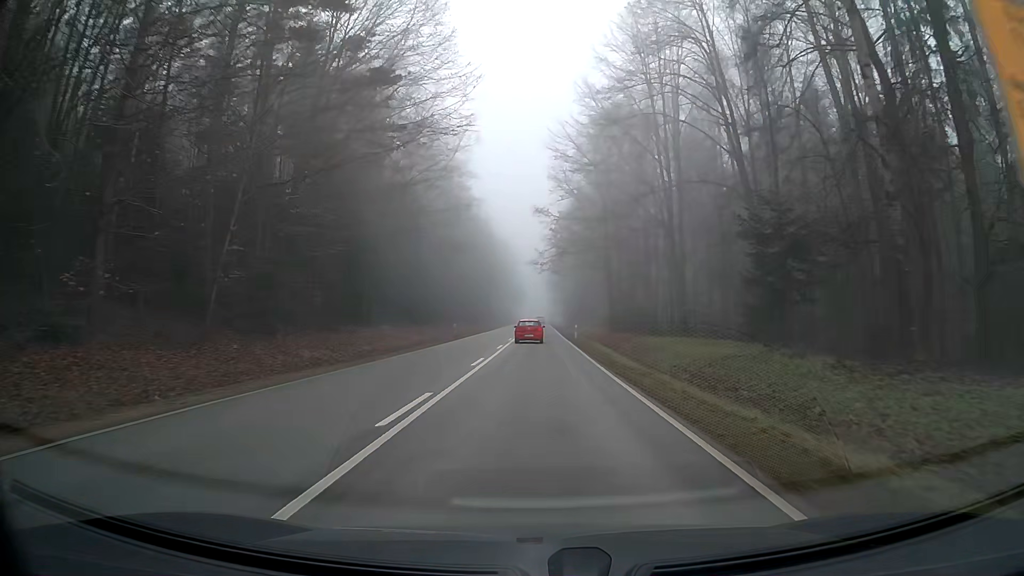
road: secondary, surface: asphalt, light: Day
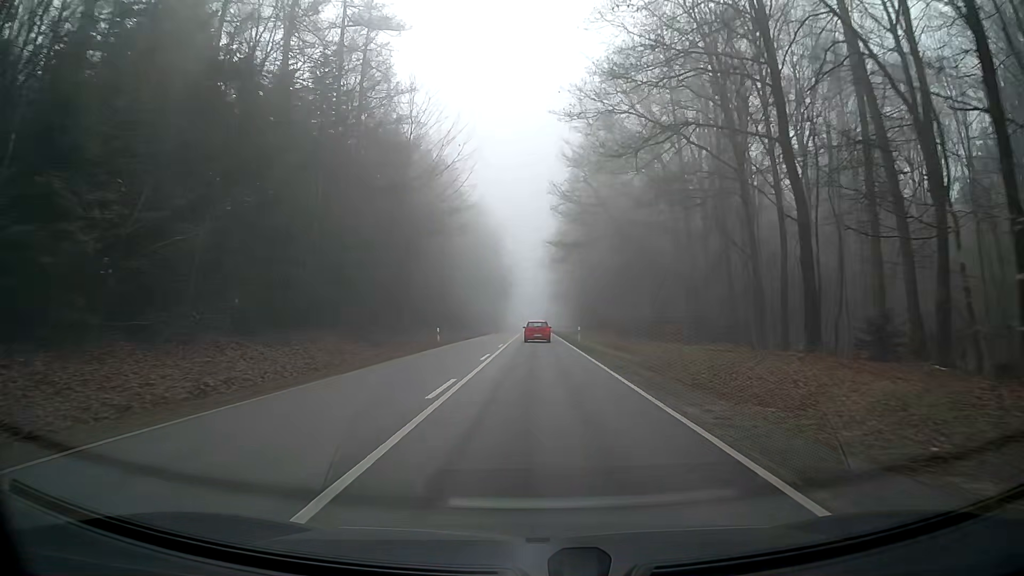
(+0.7, +57.0) m; +2°
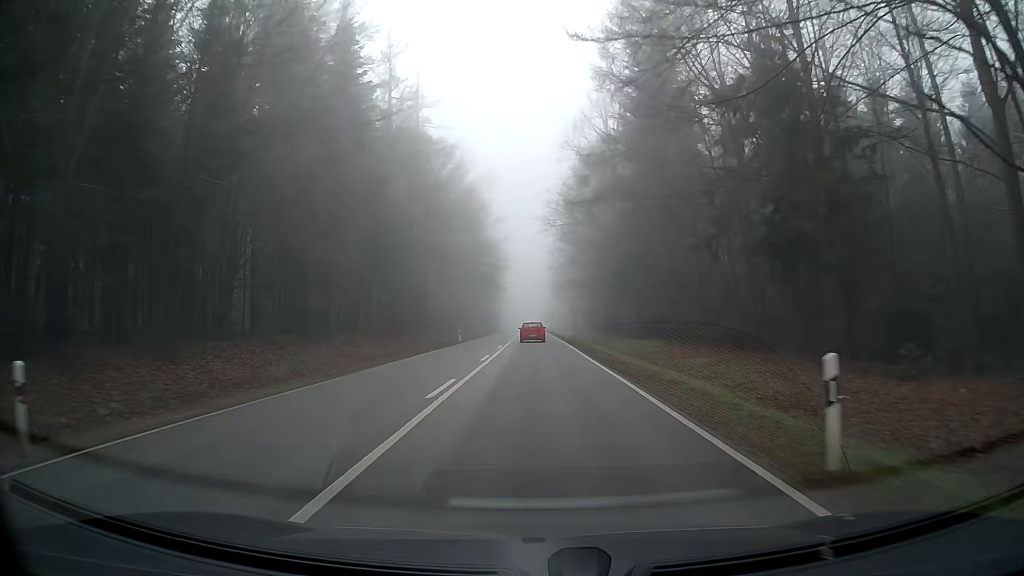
(-0.5, +35.8) m; -1°
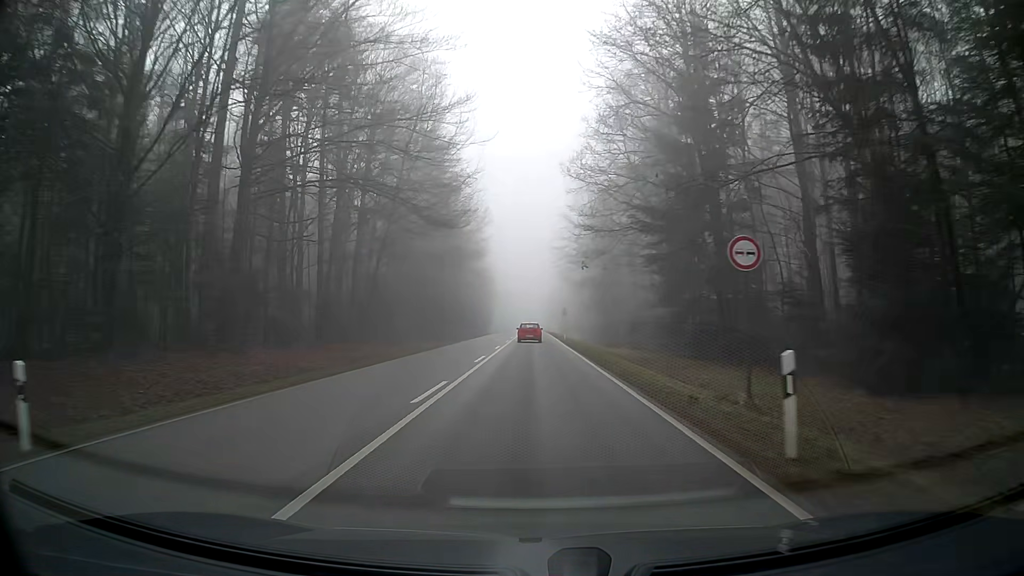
(-0.1, +48.7) m; 0°
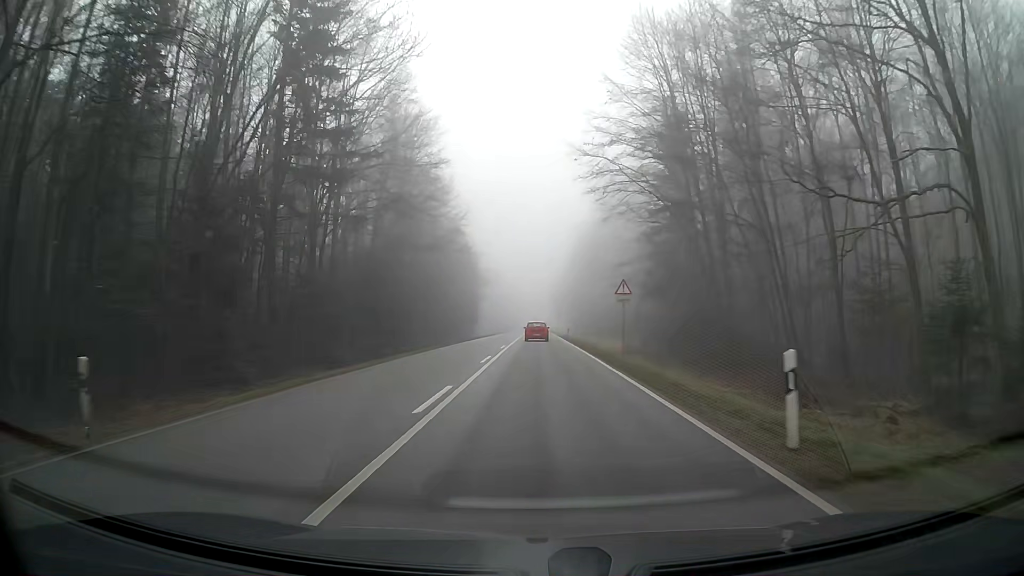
(-0.2, +49.4) m; -1°
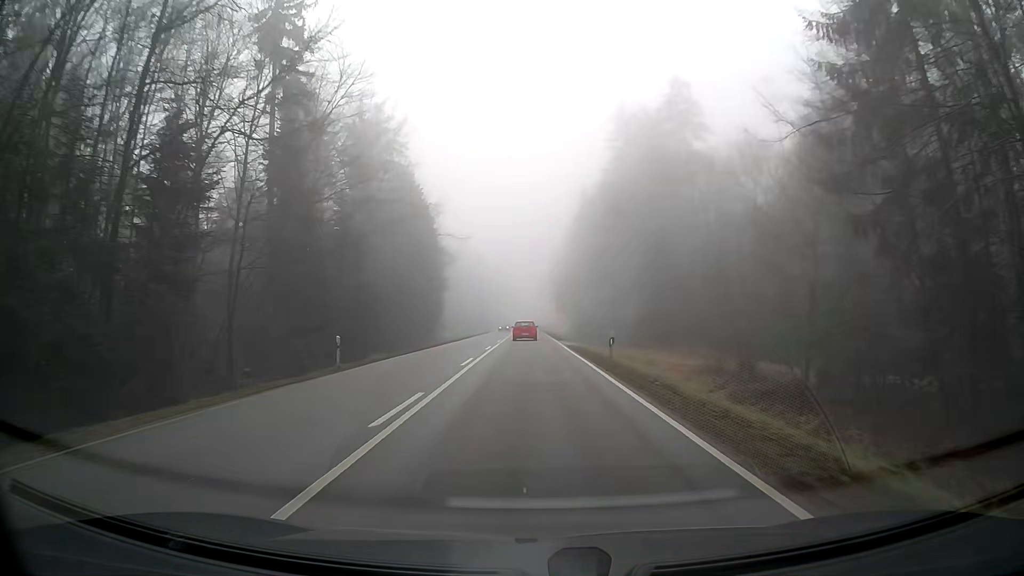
(+0.2, +37.3) m; +1°
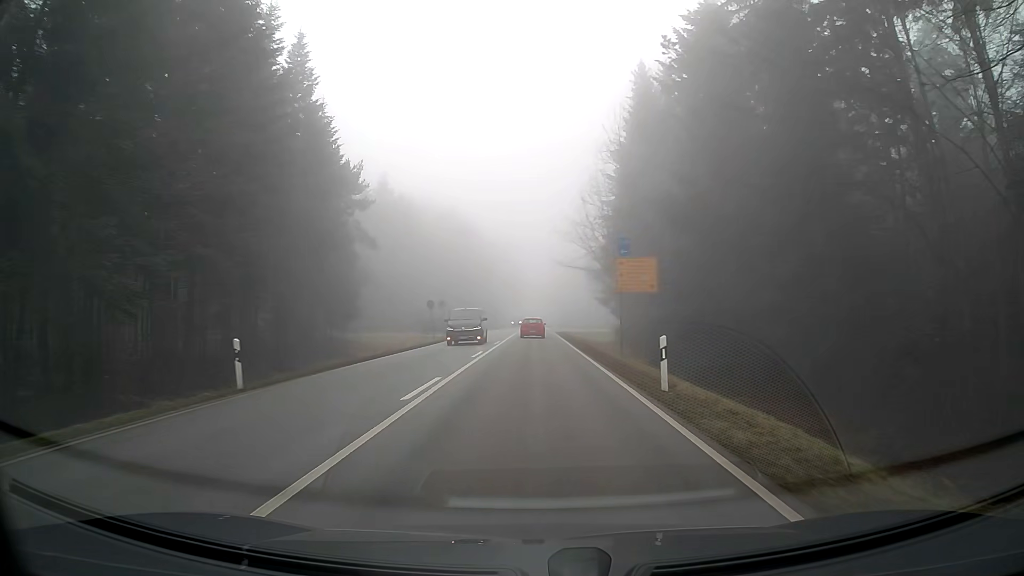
(-0.4, +57.1) m; -1°
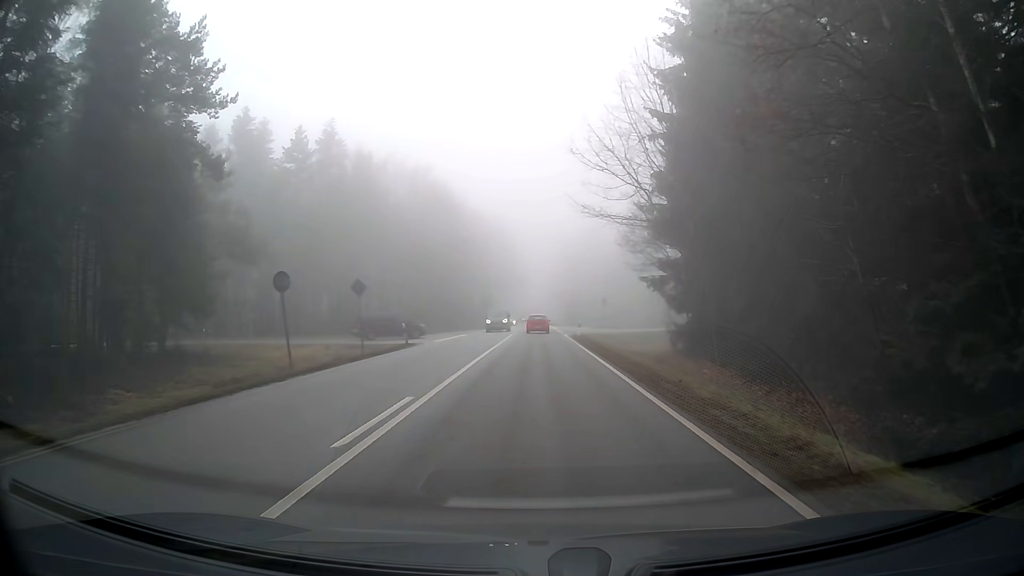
(-0.2, +27.7) m; -1°
(0, +10) (0, +20) (0, +30) (0, +40) (0, +50) (-5, +57) (-15, +56) (-24, +51) (-32, +45) (-40, +39) m
